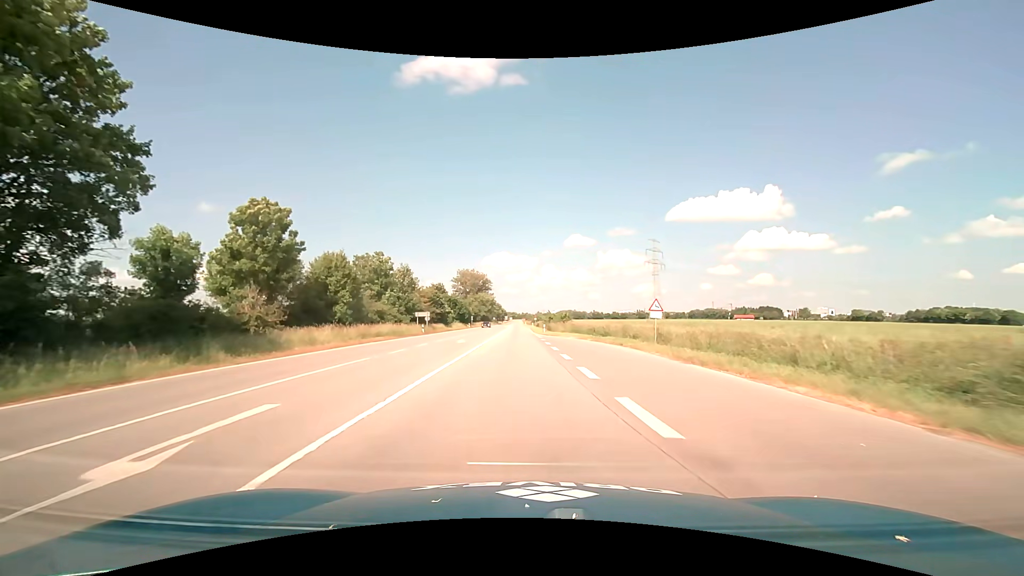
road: primary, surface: asphalt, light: Day
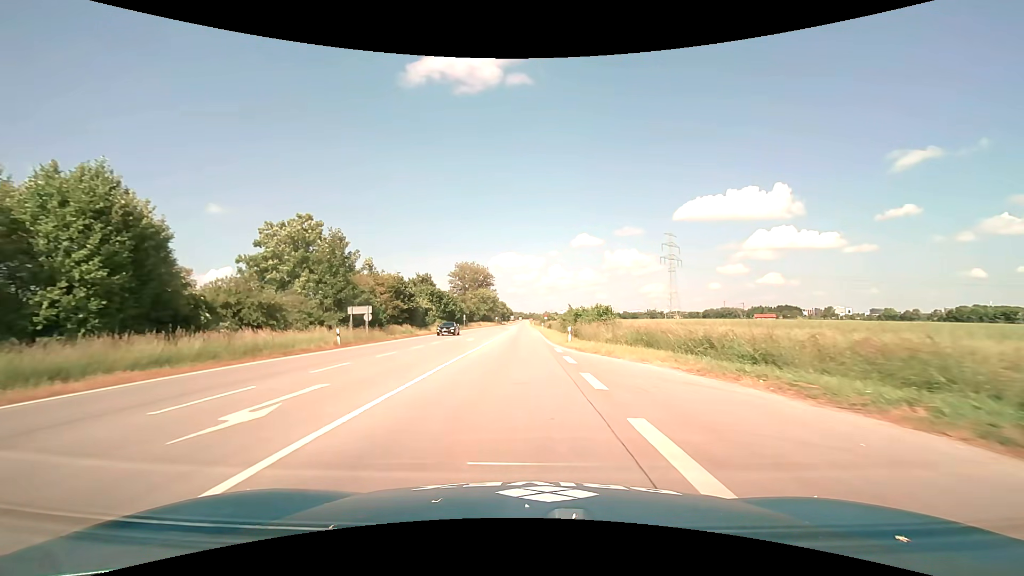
(-0.2, +26.3) m; -1°
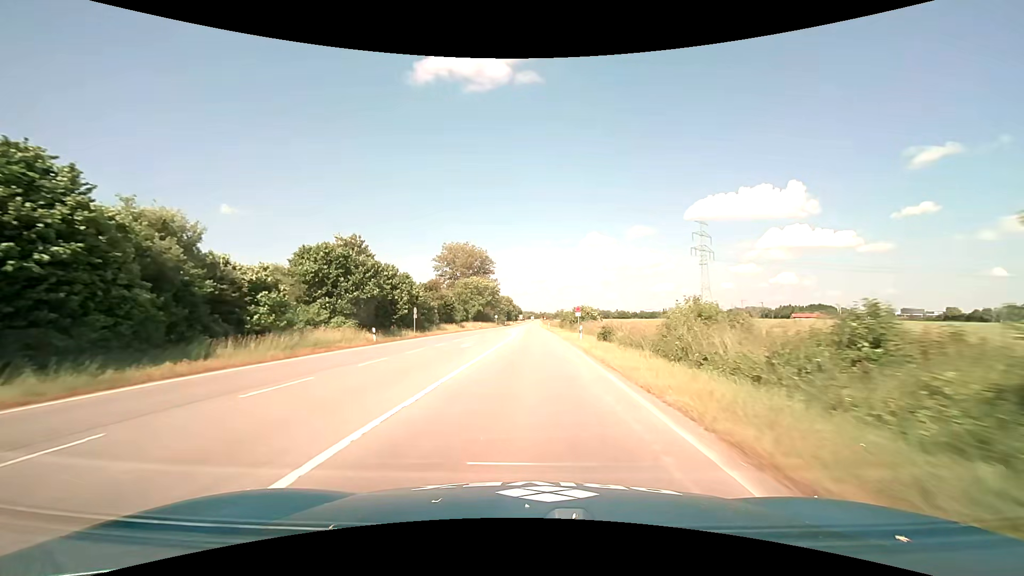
(-0.5, +46.6) m; -1°
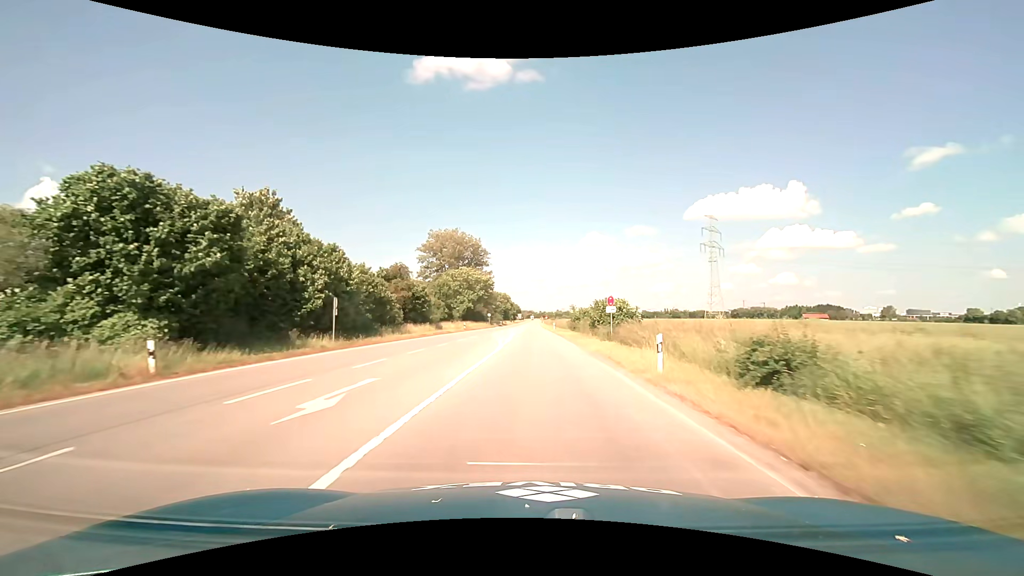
(-0.1, +18.9) m; 0°
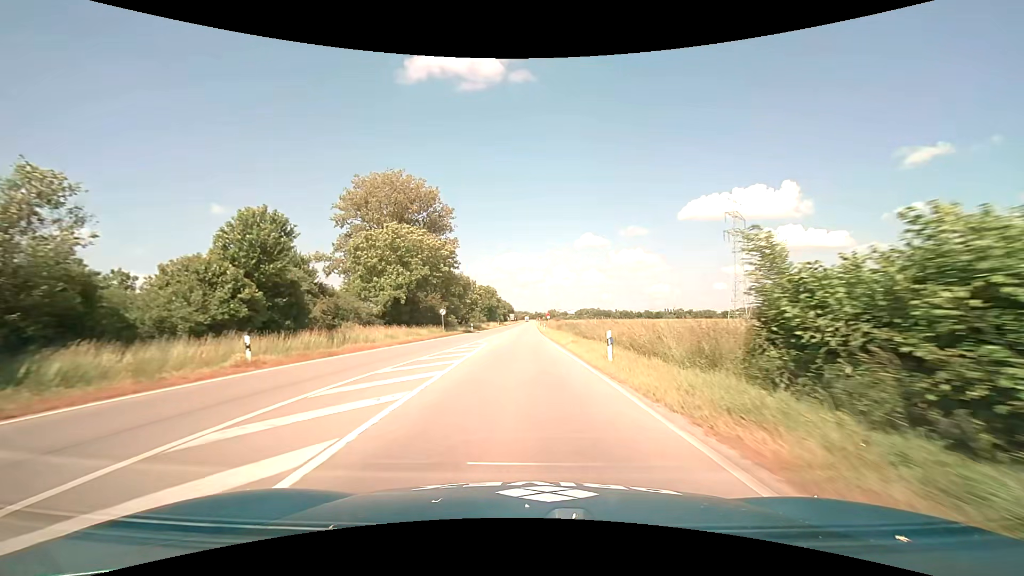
(+0.6, +47.6) m; +1°
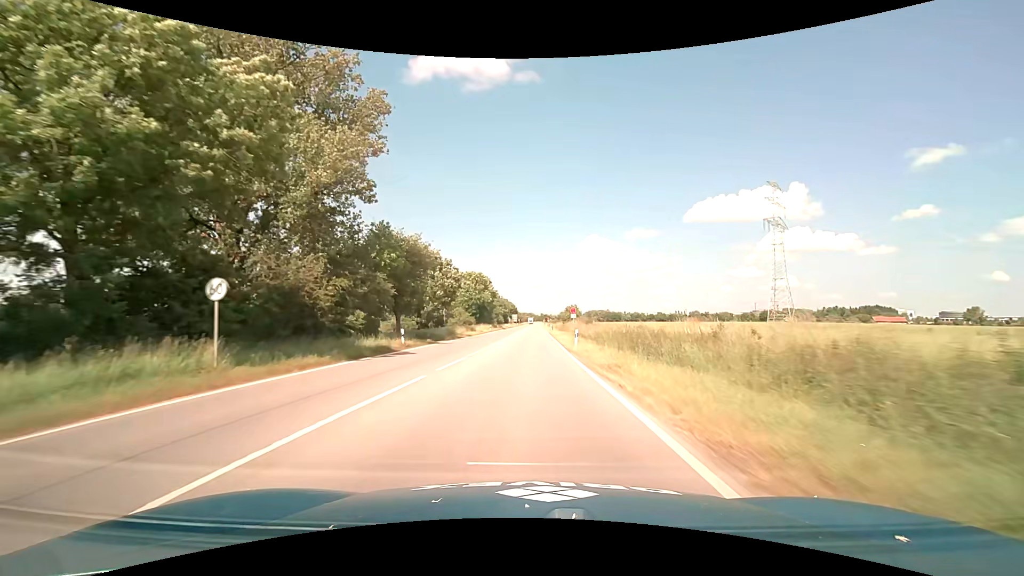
(-0.3, +38.6) m; -1°
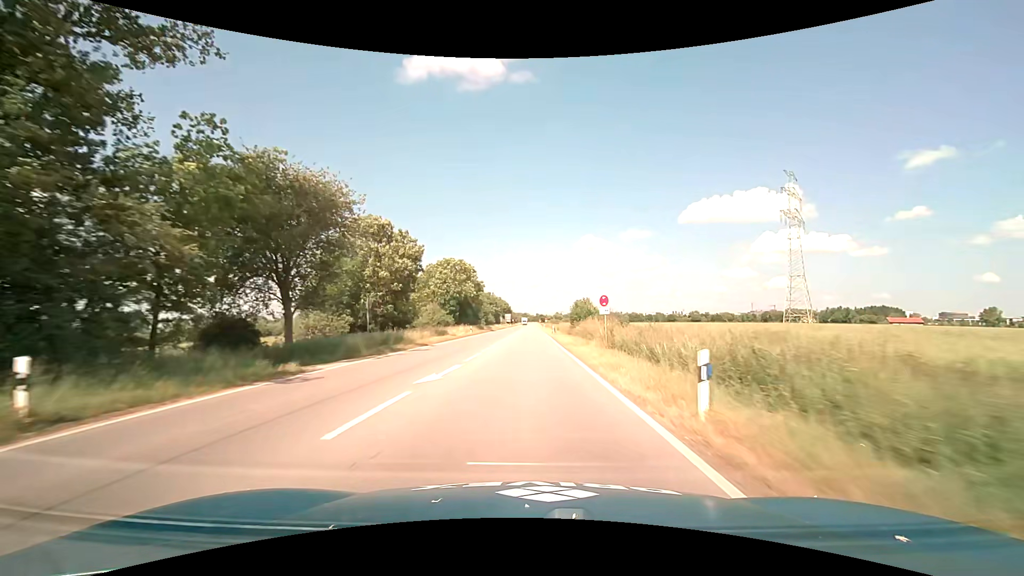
(+0.1, +20.7) m; +1°
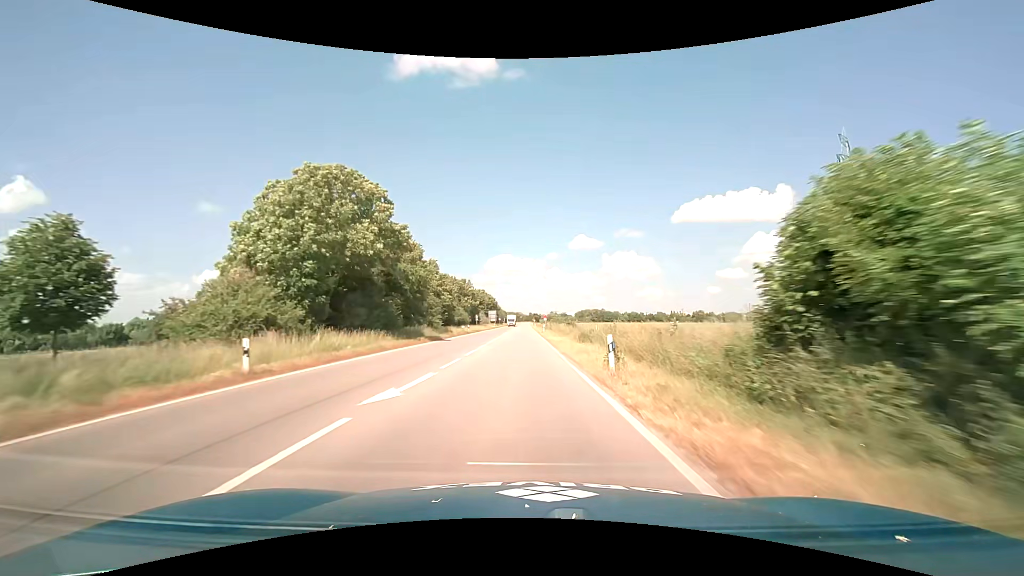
(+0.5, +44.8) m; +1°
(0, +10) (0, +20) (0, +30) (0, +40) (0, +50) (0, +60) (0, +70) (0, +80) (0, +90) (0, +100) m
